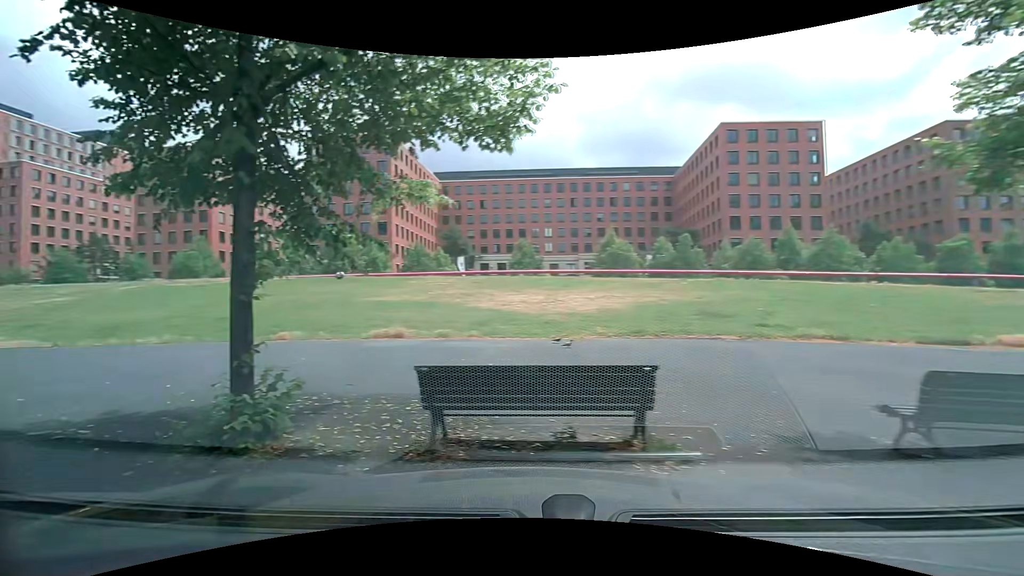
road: residential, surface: asphalt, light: Day
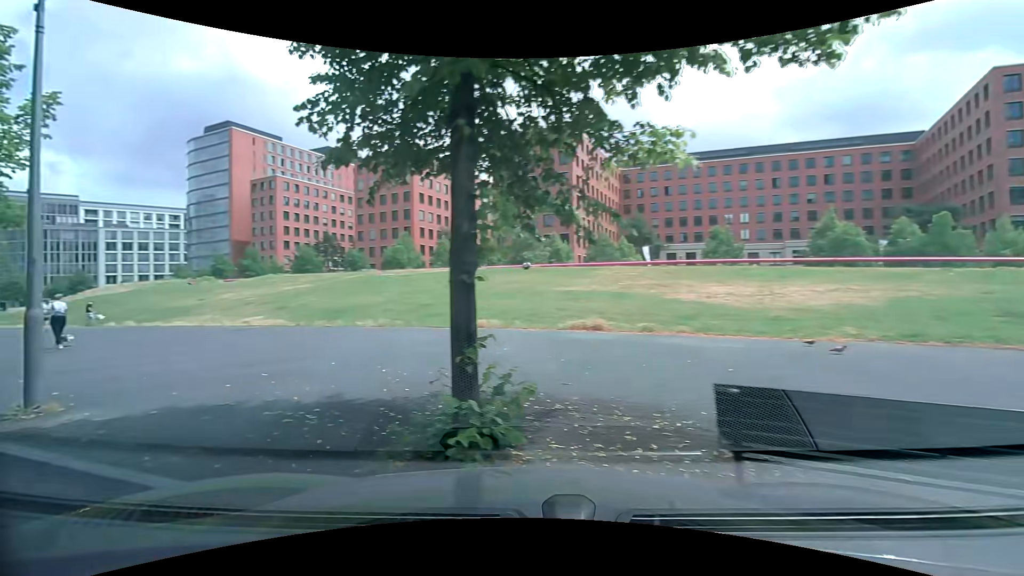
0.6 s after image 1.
(-0.2, +1.4) m; -21°
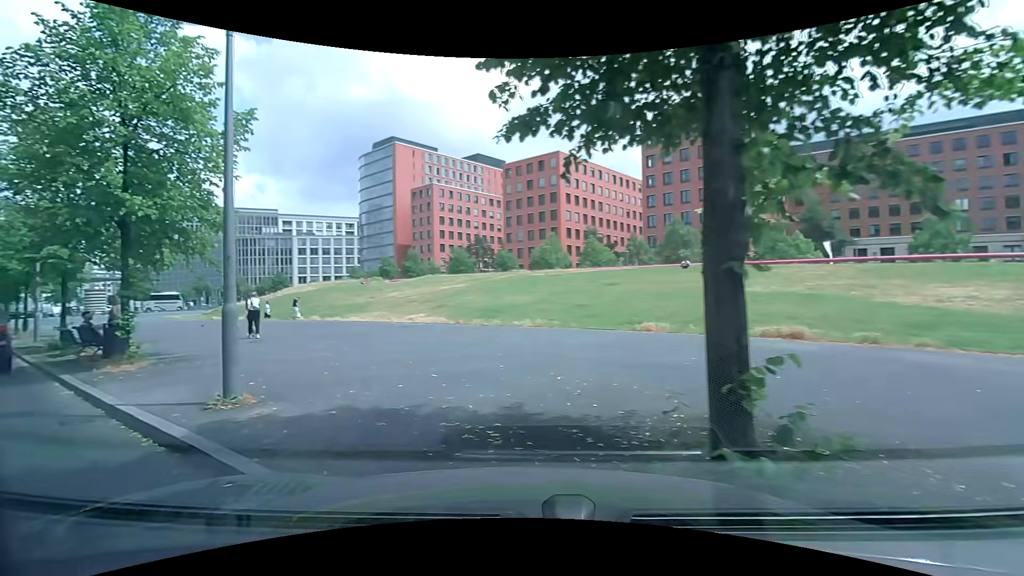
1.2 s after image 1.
(-0.1, +1.2) m; -17°
